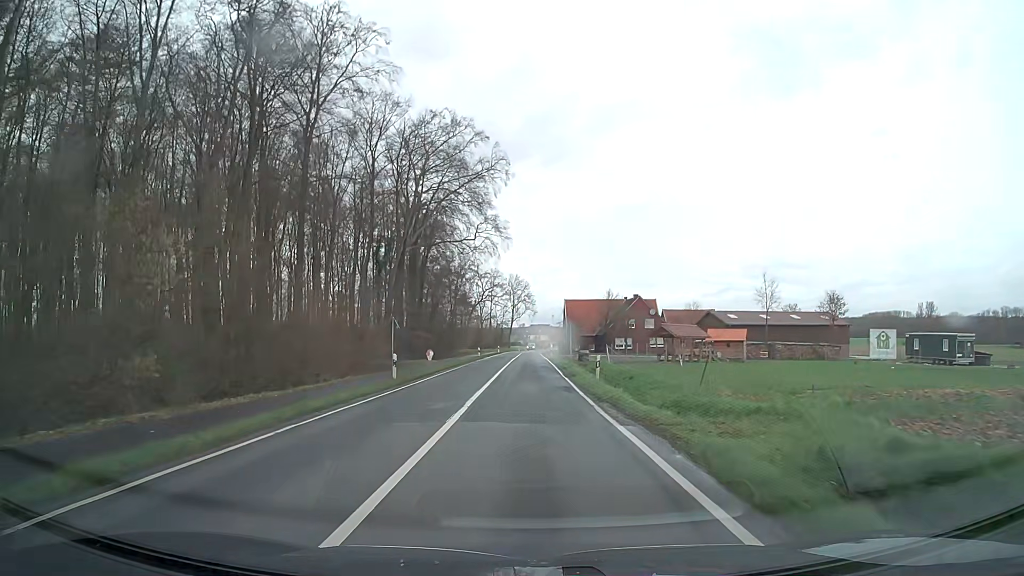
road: secondary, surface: asphalt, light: Day
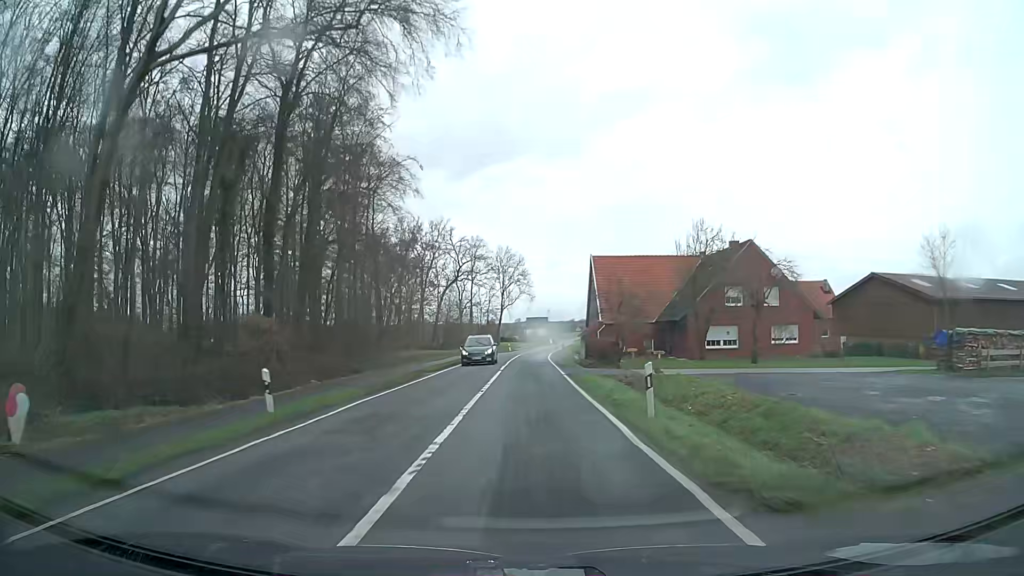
(-0.2, +53.2) m; 0°
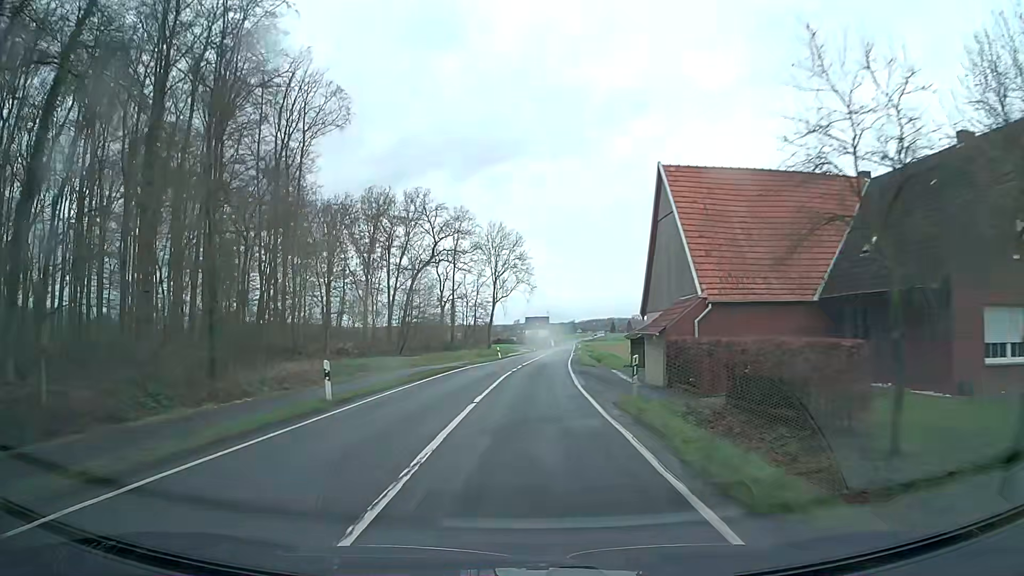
(0.0, +32.1) m; 0°
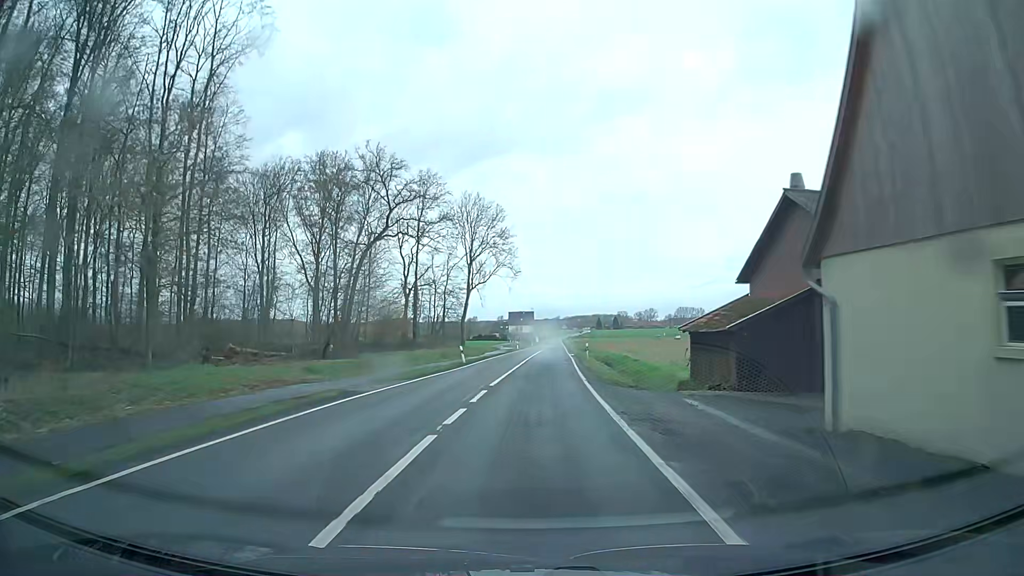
(+0.3, +21.4) m; +1°
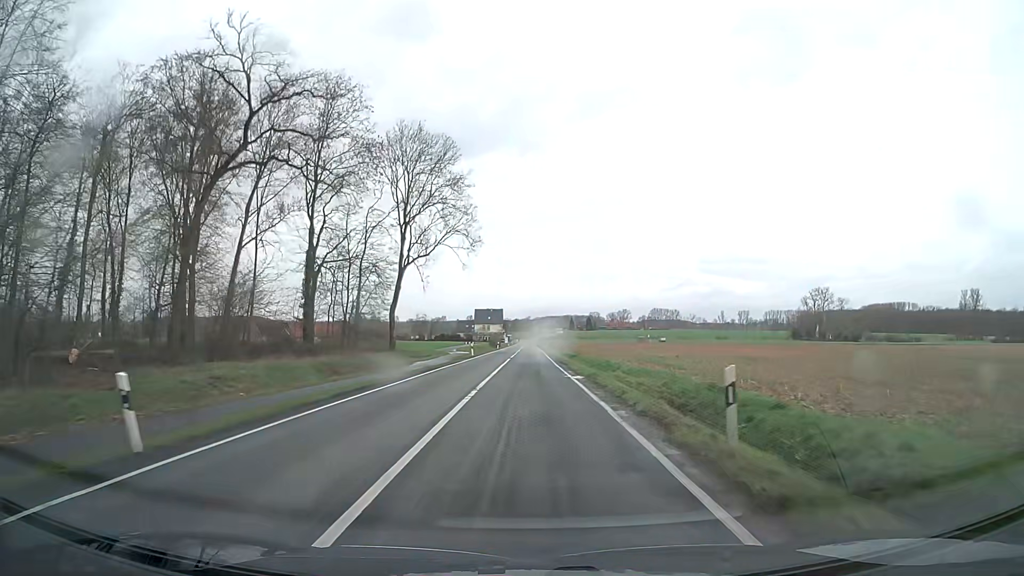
(+0.7, +32.2) m; +2°
